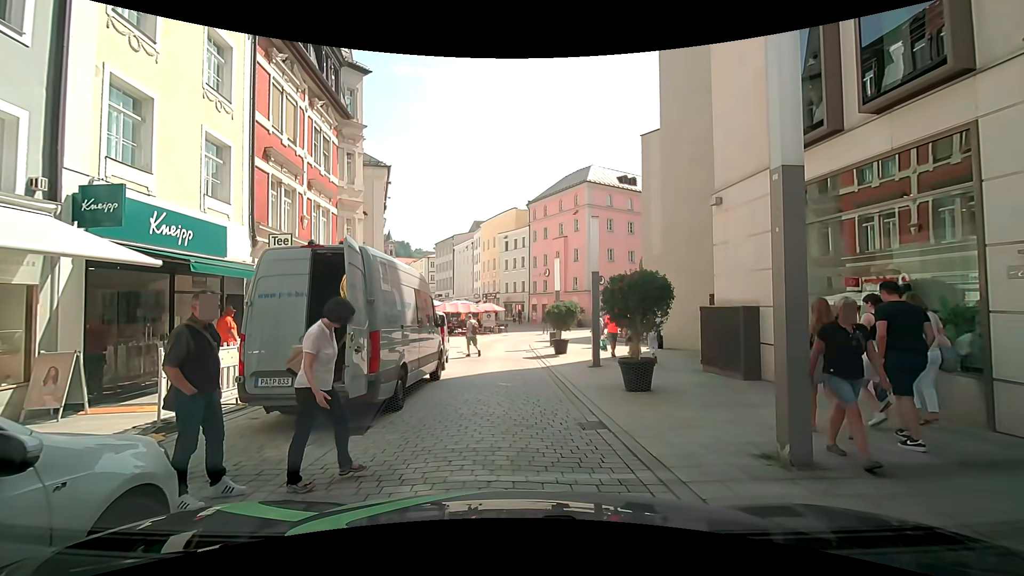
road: residential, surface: paving_stones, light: Day
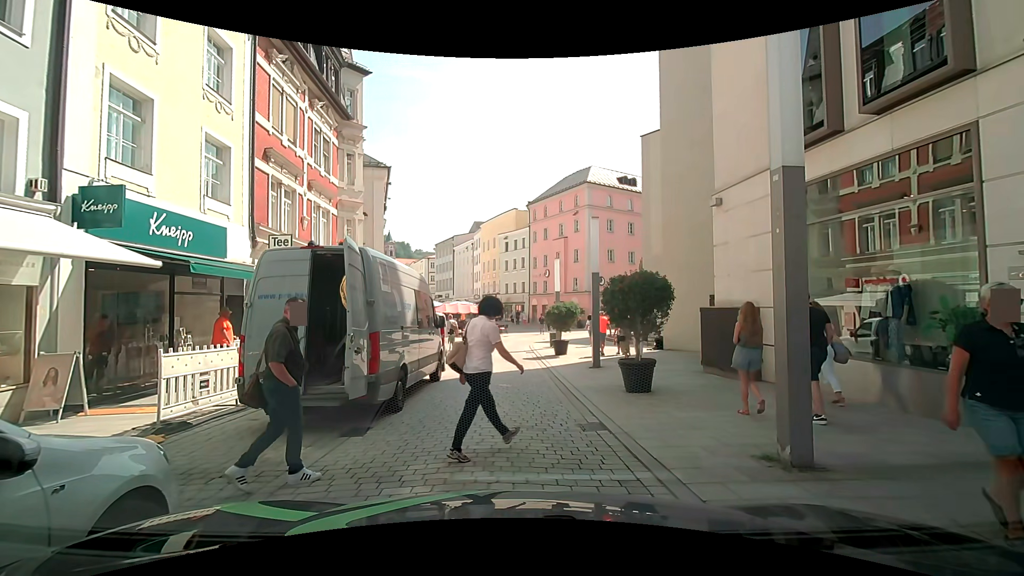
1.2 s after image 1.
(0.0, +0.1) m; 0°
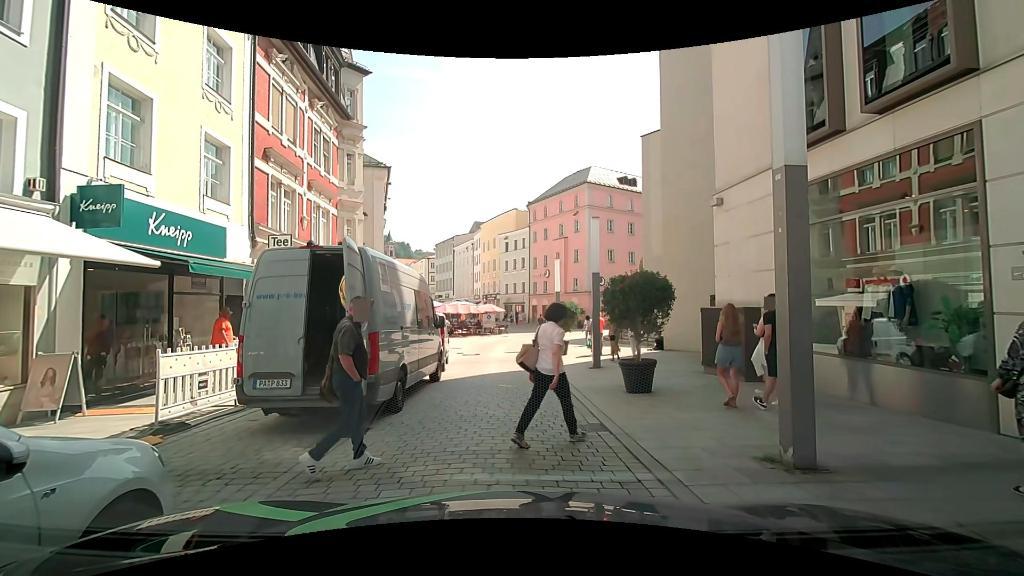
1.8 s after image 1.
(0.0, 0.0) m; 0°
